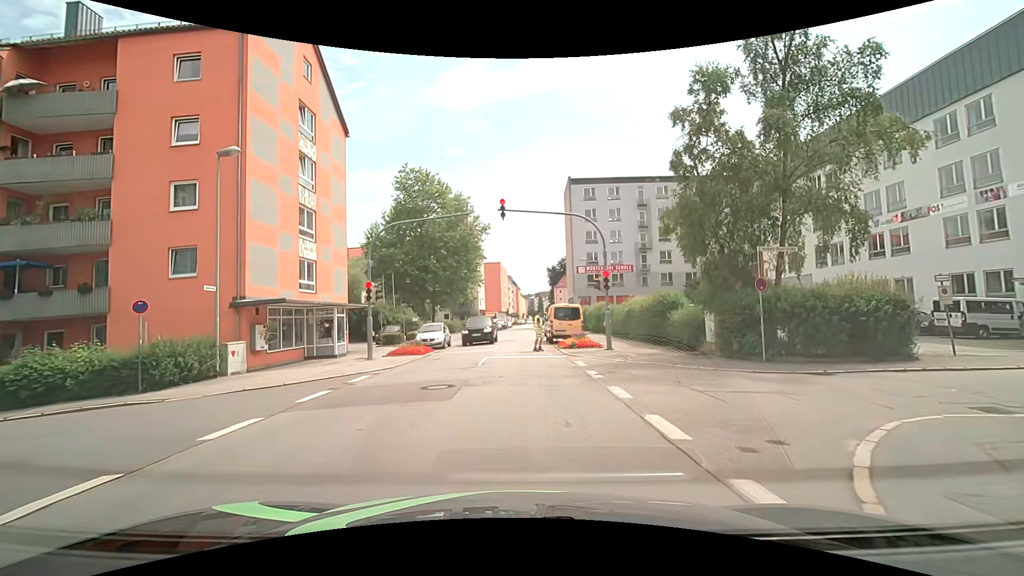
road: tertiary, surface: asphalt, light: Day
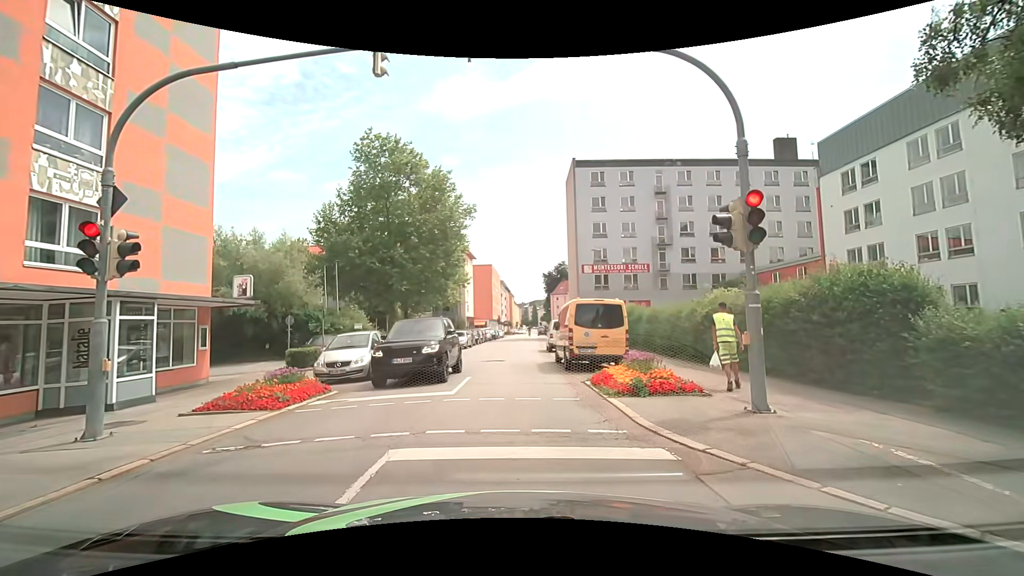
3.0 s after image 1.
(+0.1, +13.2) m; +2°
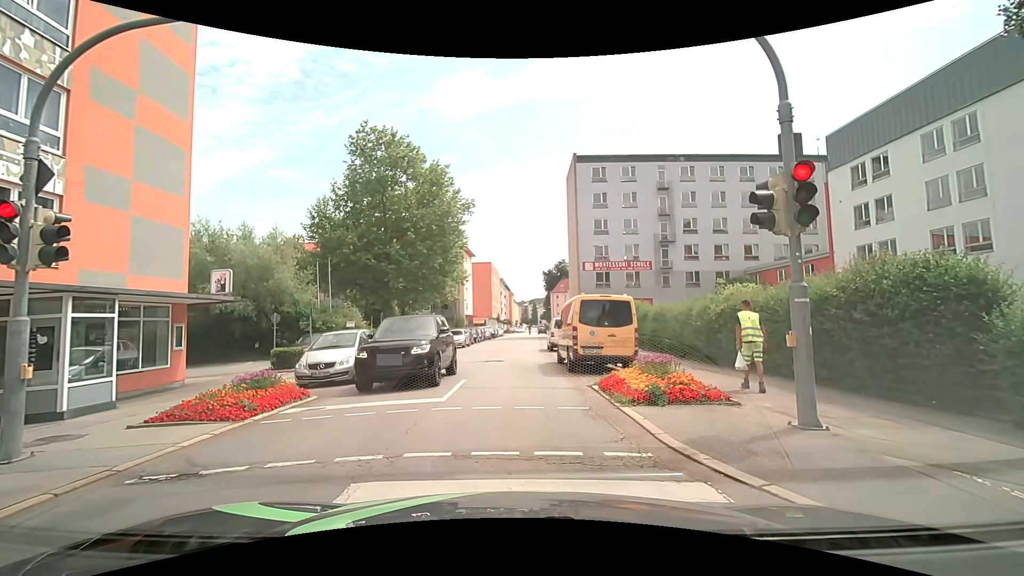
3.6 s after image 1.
(0.0, +1.2) m; -1°
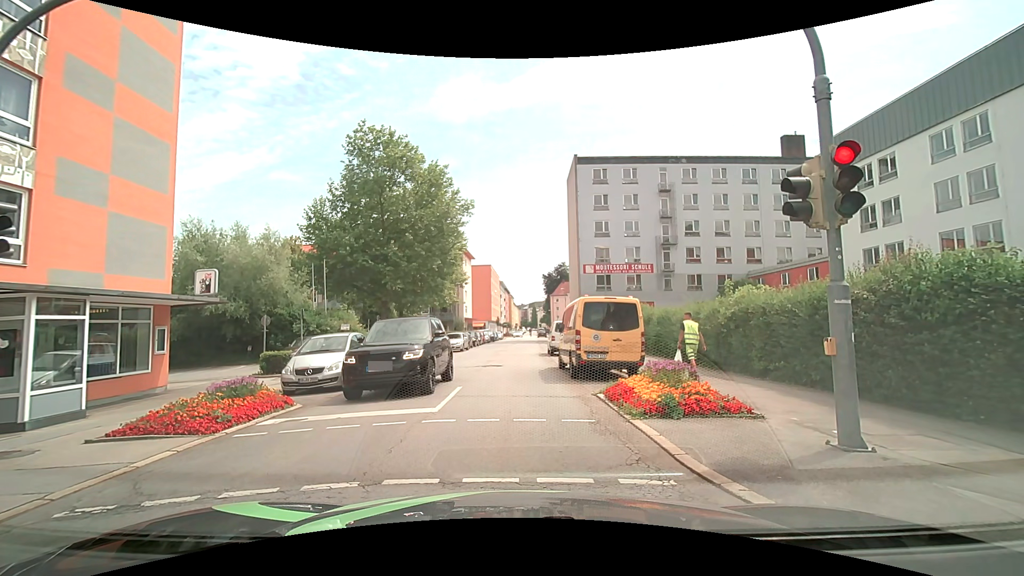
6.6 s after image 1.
(0.0, +0.8) m; 0°
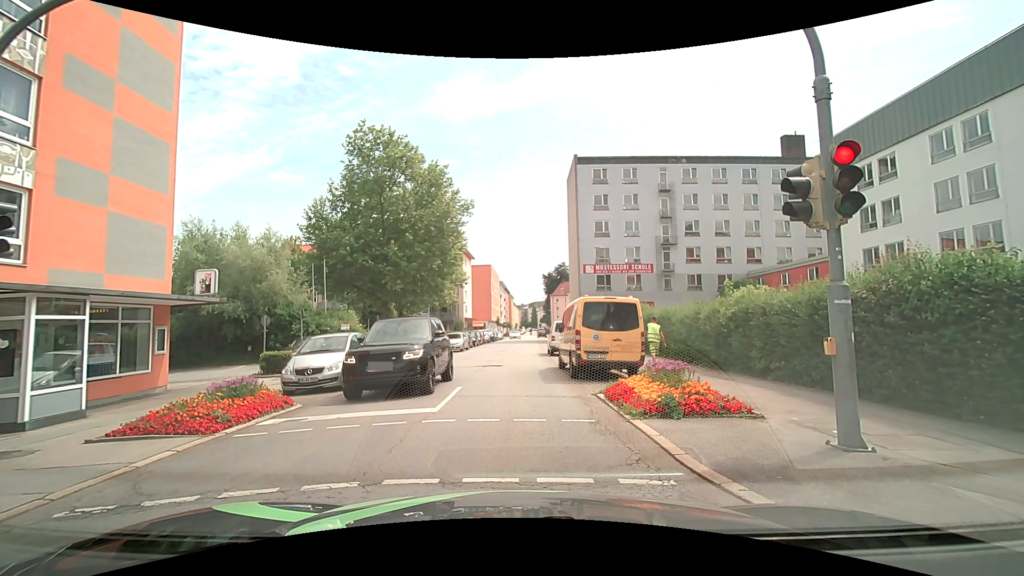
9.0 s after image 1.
(0.0, 0.0) m; 0°
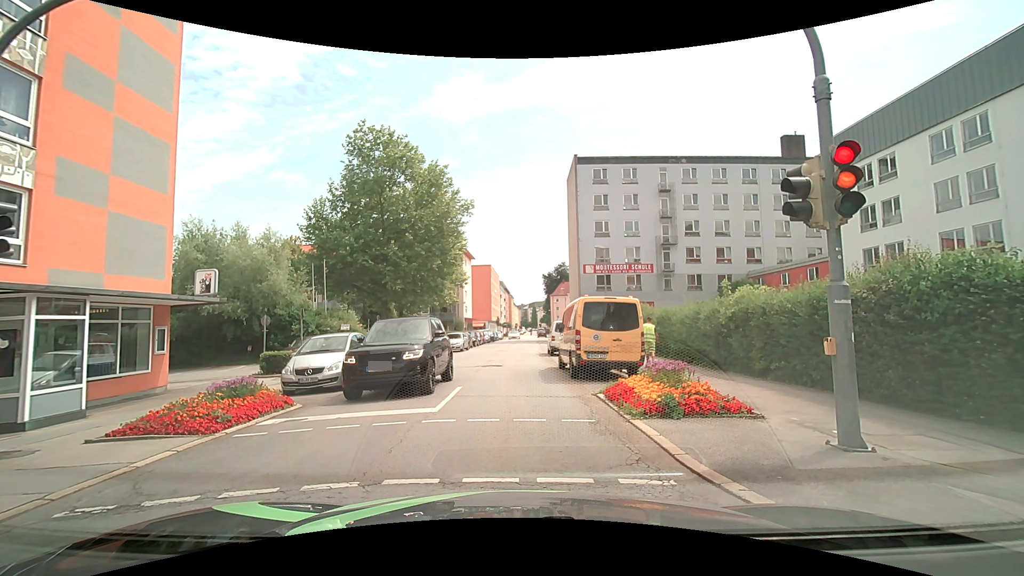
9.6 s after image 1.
(0.0, 0.0) m; 0°
